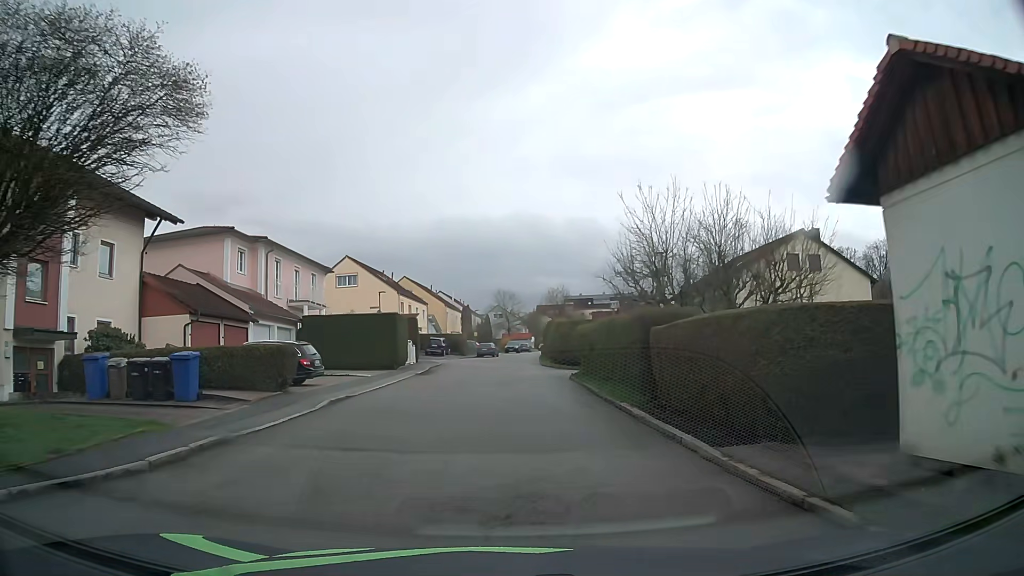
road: residential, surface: asphalt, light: Day
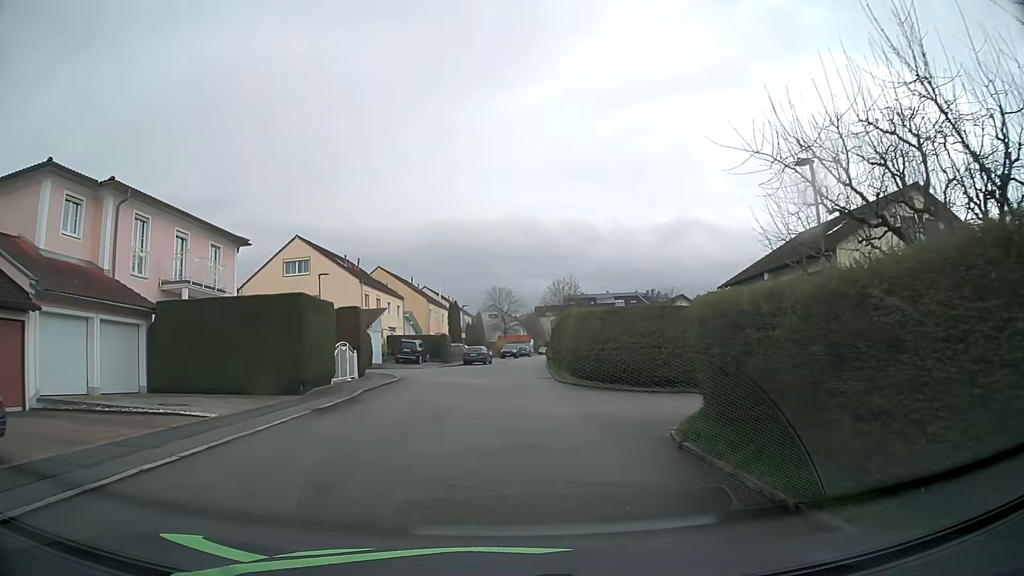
(+0.2, +15.2) m; +1°
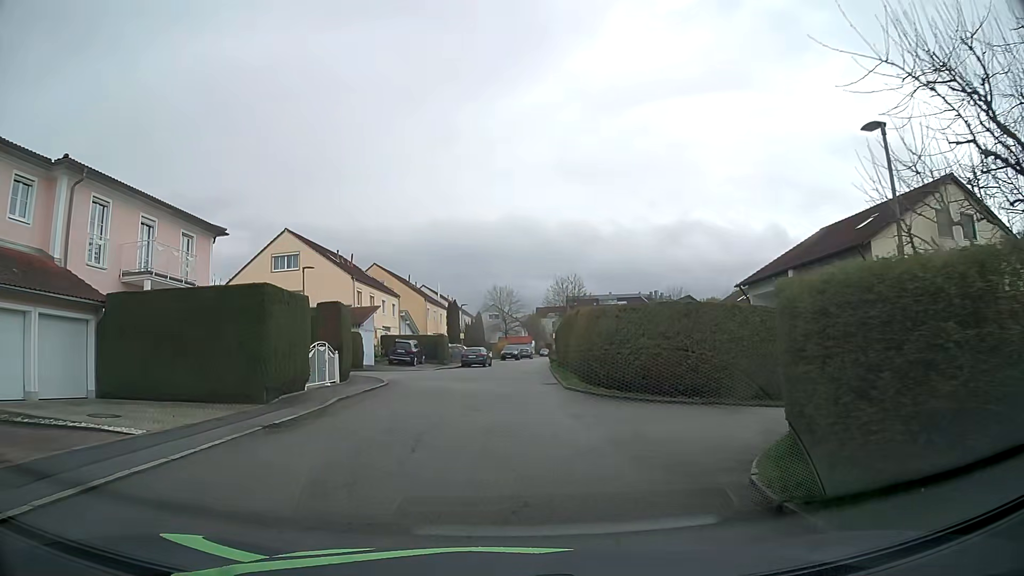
(0.0, +3.0) m; -1°
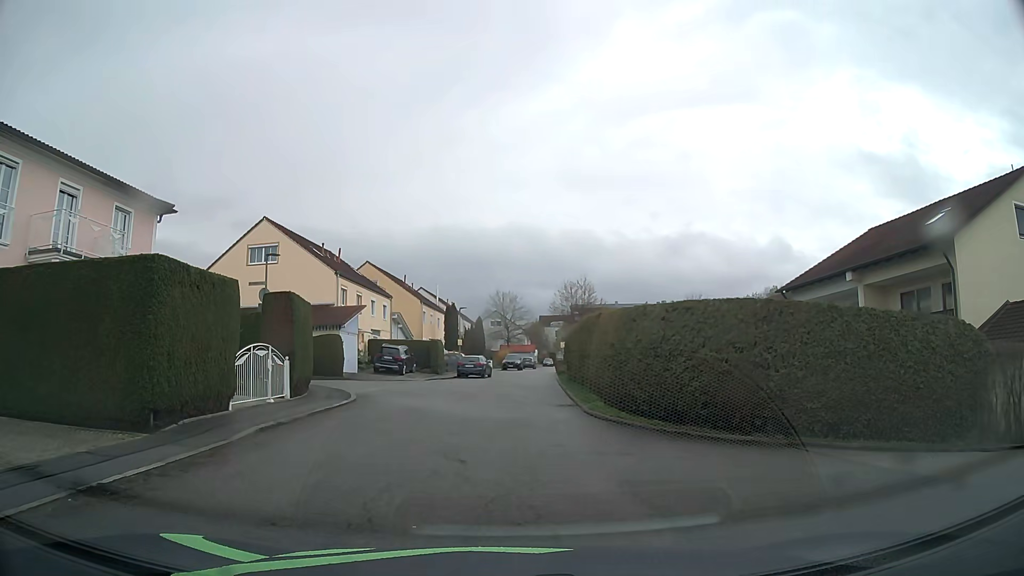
(0.0, +5.7) m; 0°
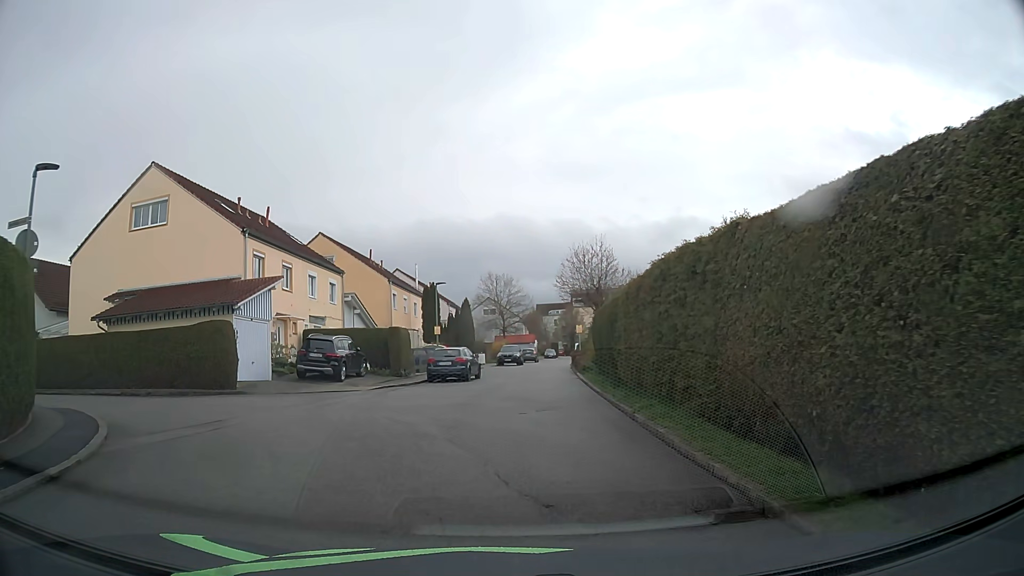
(-0.1, +14.6) m; 0°
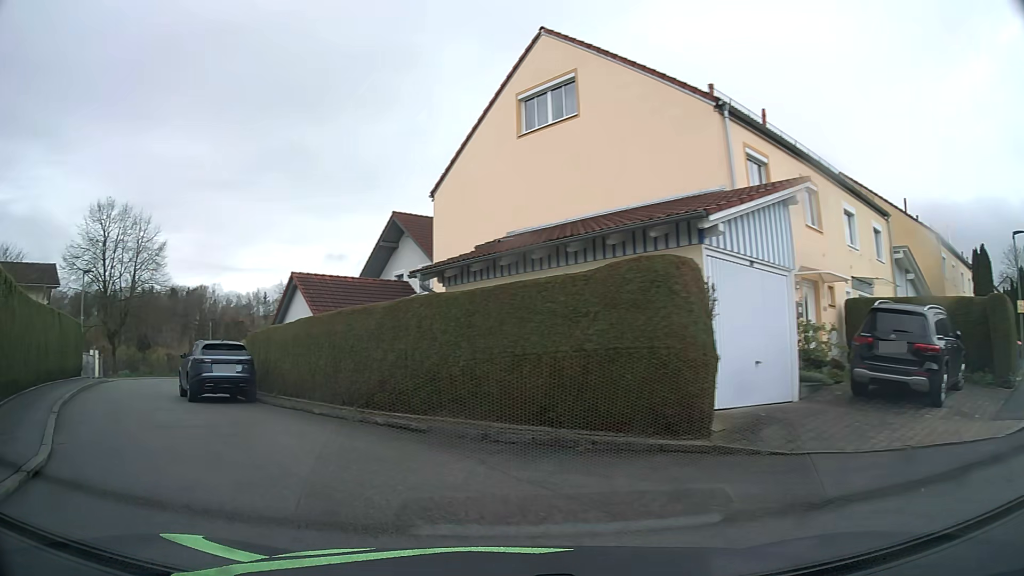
(-3.7, +13.7) m; -43°
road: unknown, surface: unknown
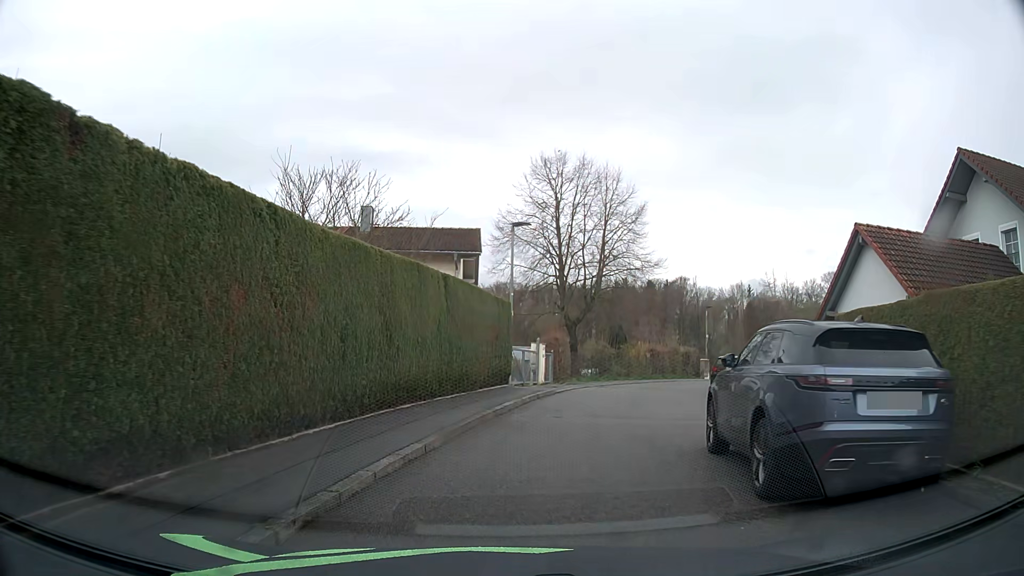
(-5.3, +11.0) m; -41°
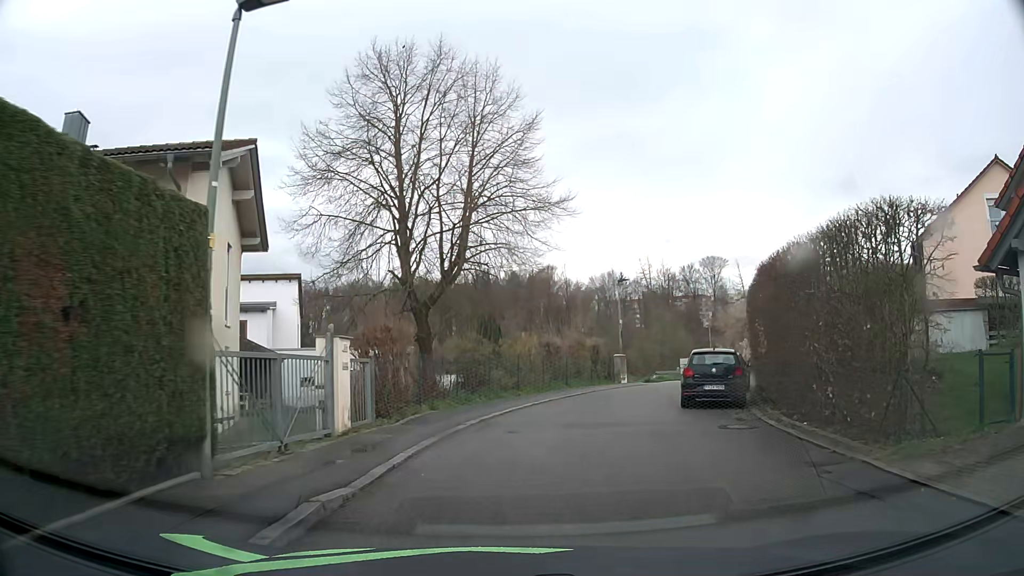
(+1.4, +14.5) m; +12°
